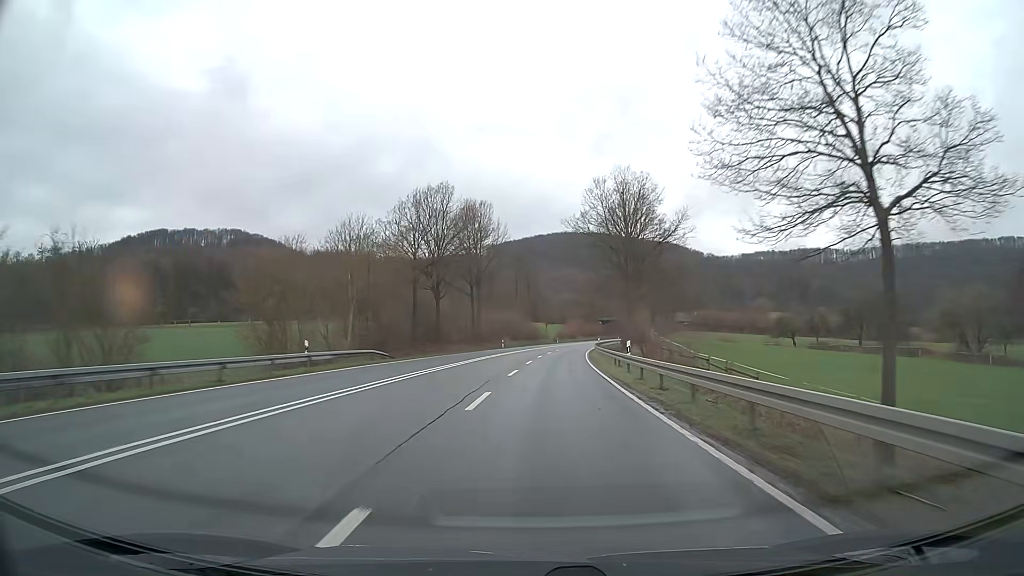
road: primary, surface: asphalt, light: Day
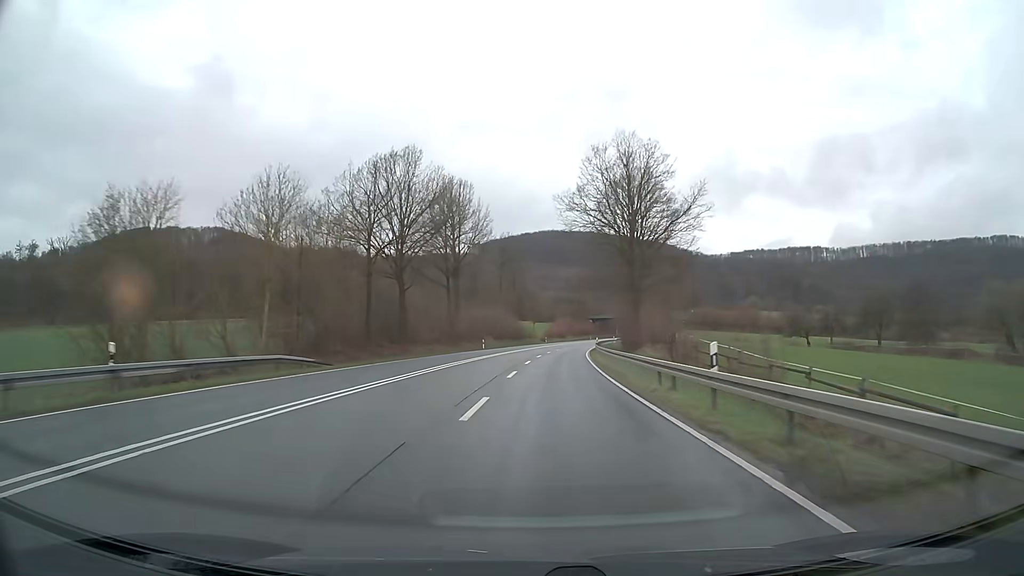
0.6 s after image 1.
(+0.1, +13.5) m; +1°
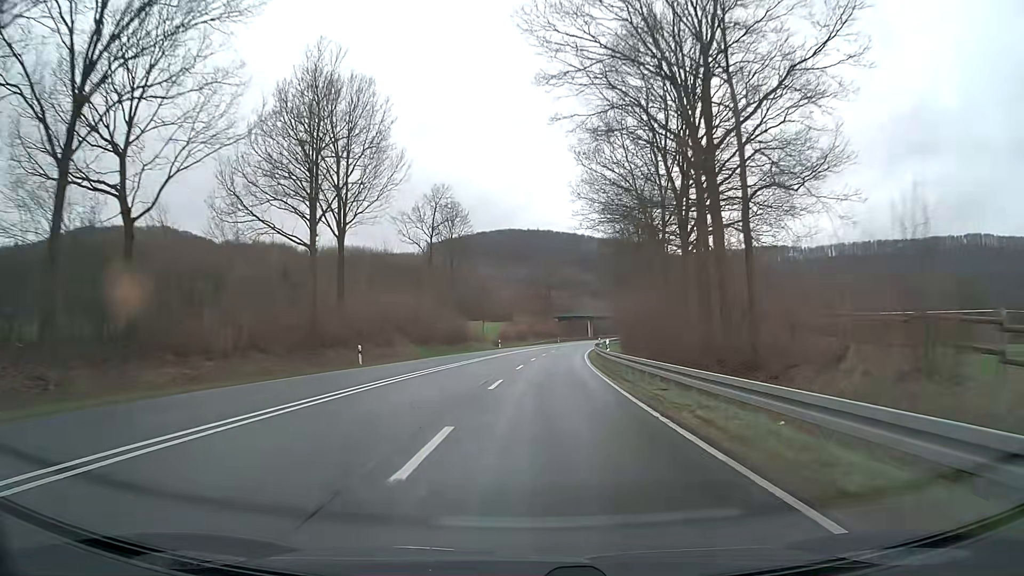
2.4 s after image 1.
(+1.4, +40.4) m; +4°
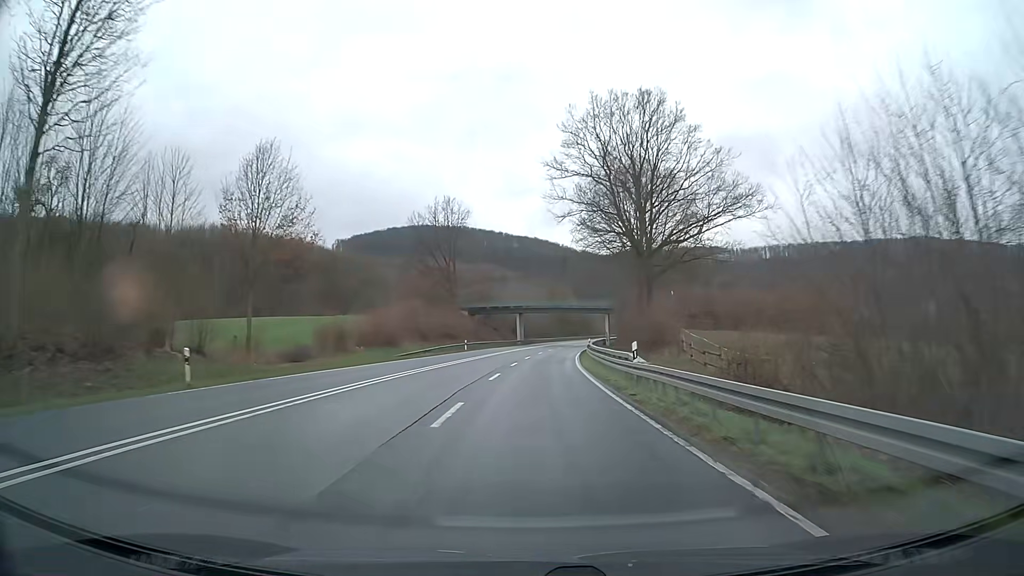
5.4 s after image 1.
(+3.5, +67.1) m; +7°
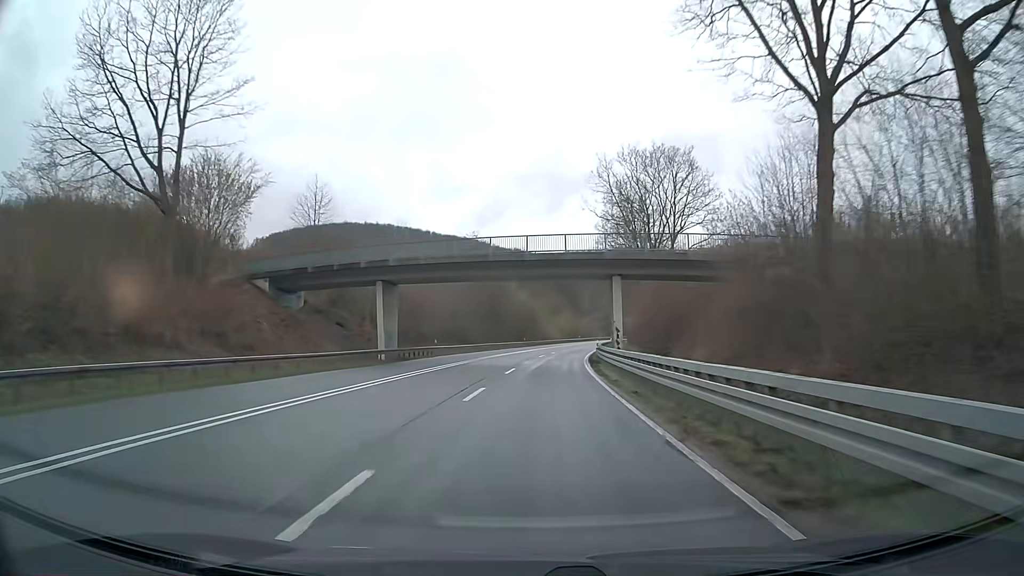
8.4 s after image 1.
(+3.6, +66.9) m; +6°
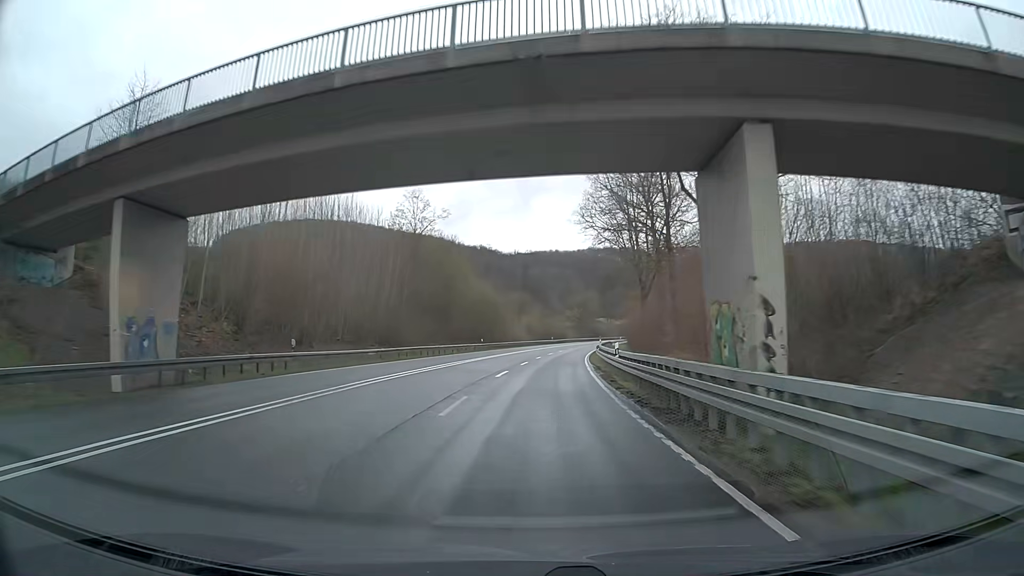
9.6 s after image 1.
(+0.7, +27.0) m; +3°
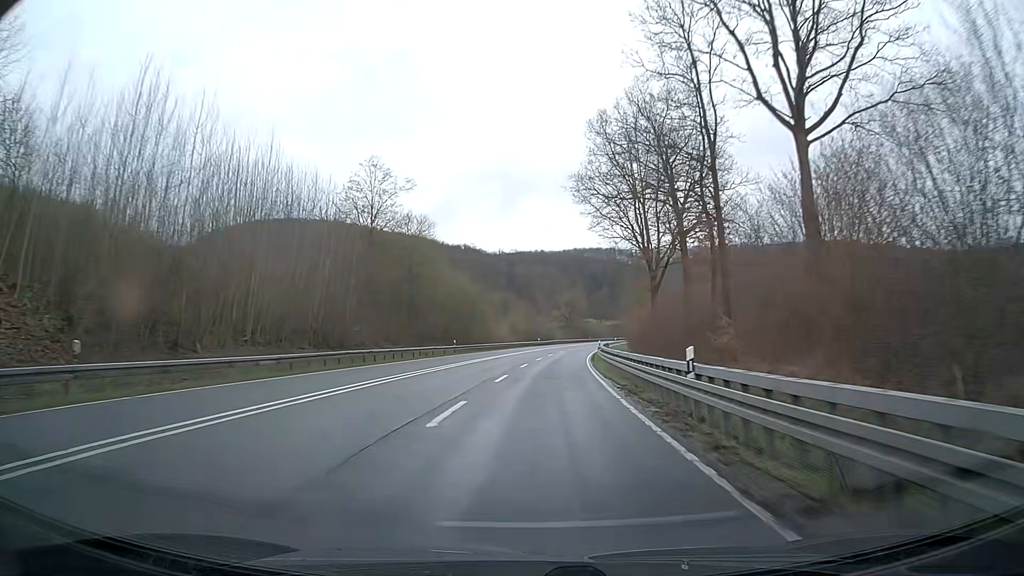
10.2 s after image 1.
(+0.1, +13.6) m; +1°
